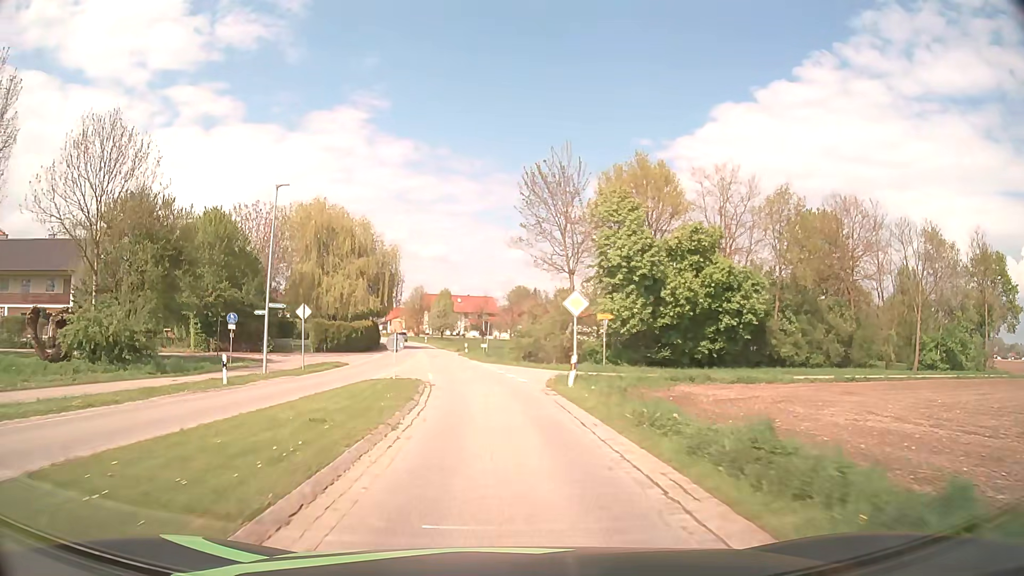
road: secondary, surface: asphalt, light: Day
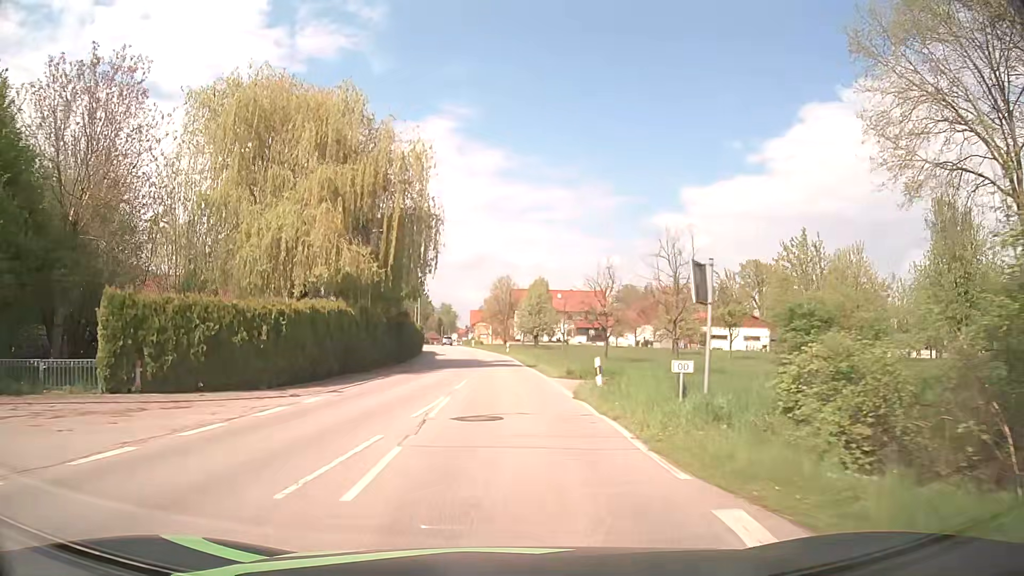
(-3.0, +38.0) m; -9°
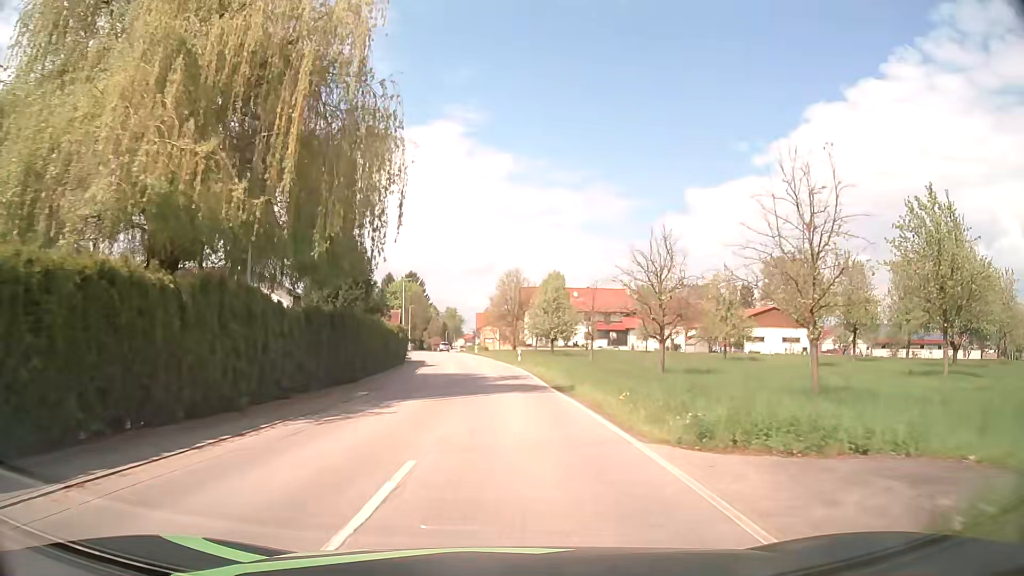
(-0.1, +15.1) m; 0°
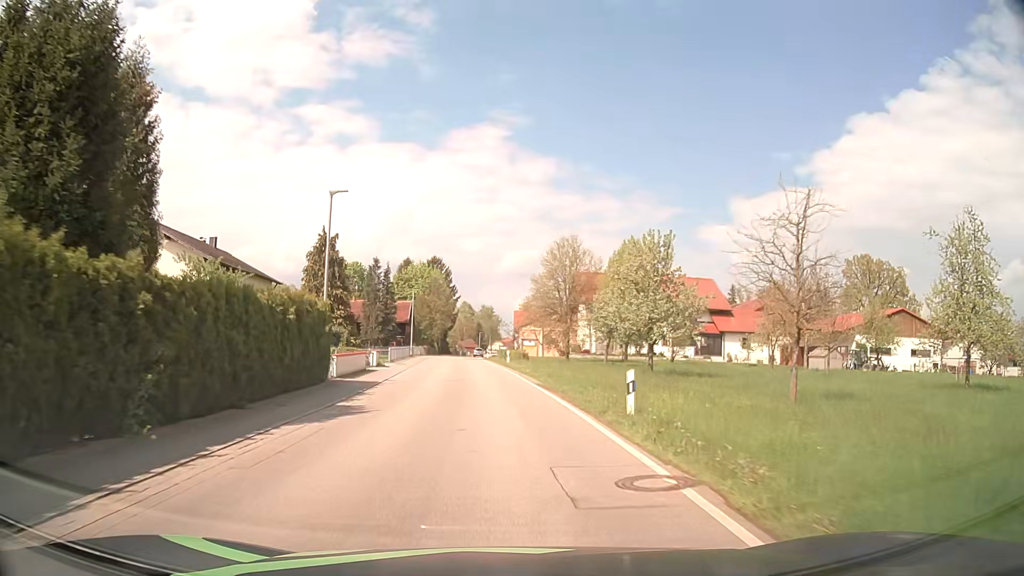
(-1.1, +30.3) m; -4°
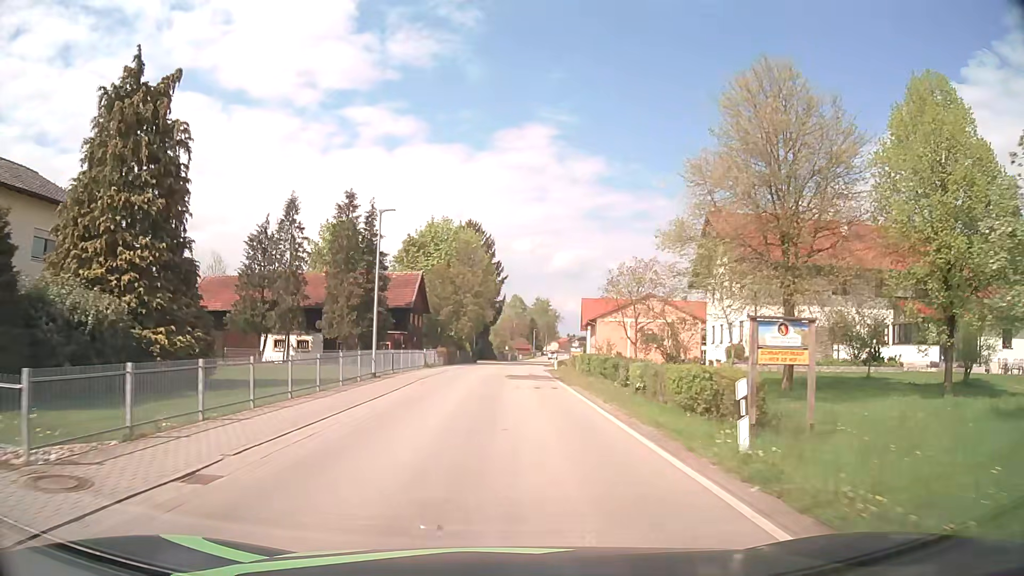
(-1.7, +37.9) m; -4°
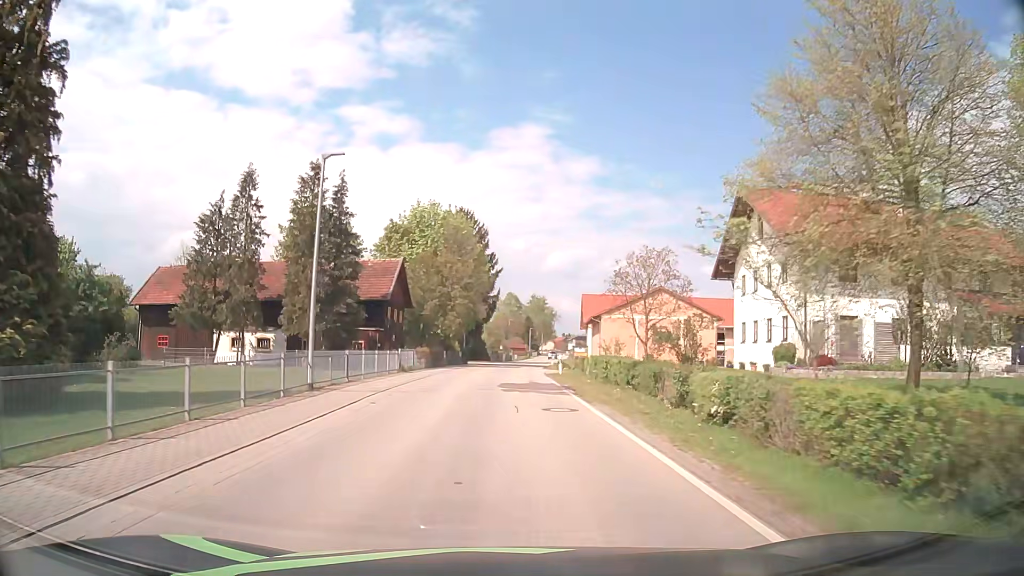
(0.0, +7.6) m; +1°
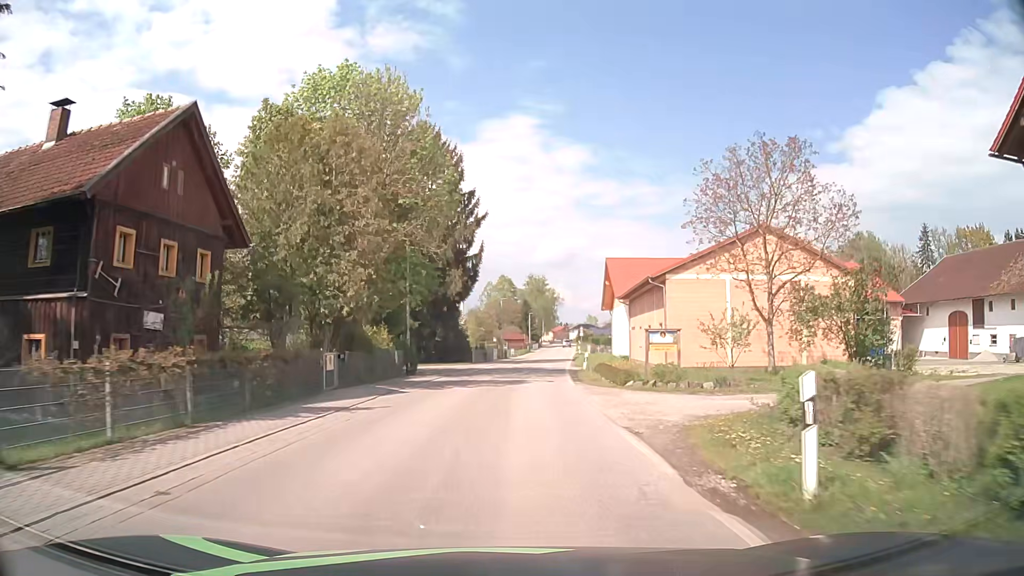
(+0.3, +30.5) m; 0°
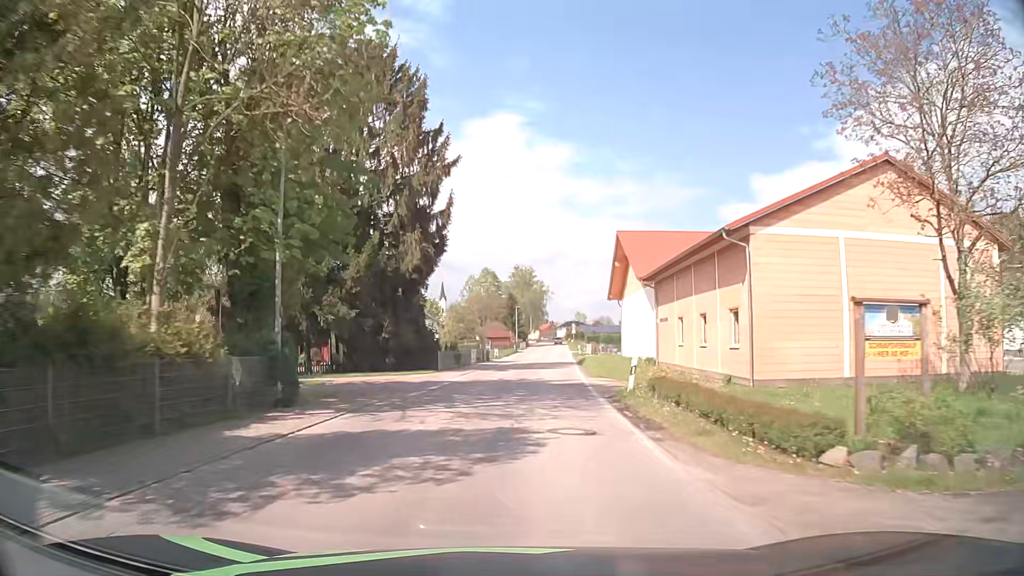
(+0.1, +15.4) m; +2°
(0, +10) (0, +20) (+1, +30) (+2, +40) (+3, +50) (+3, +60) (+4, +70) (+5, +80) (+6, +90) (+6, +100) m
